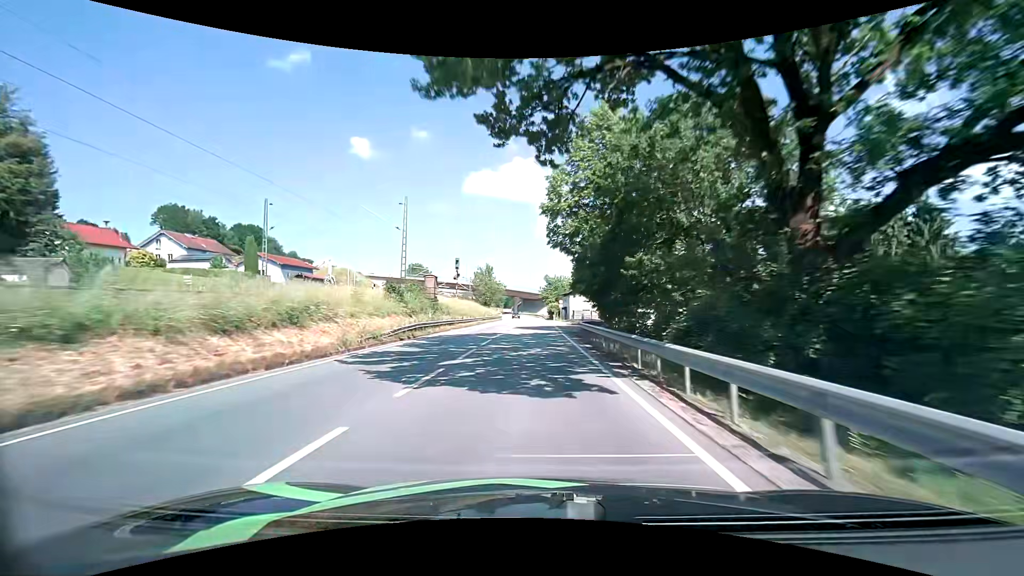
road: primary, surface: asphalt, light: Day
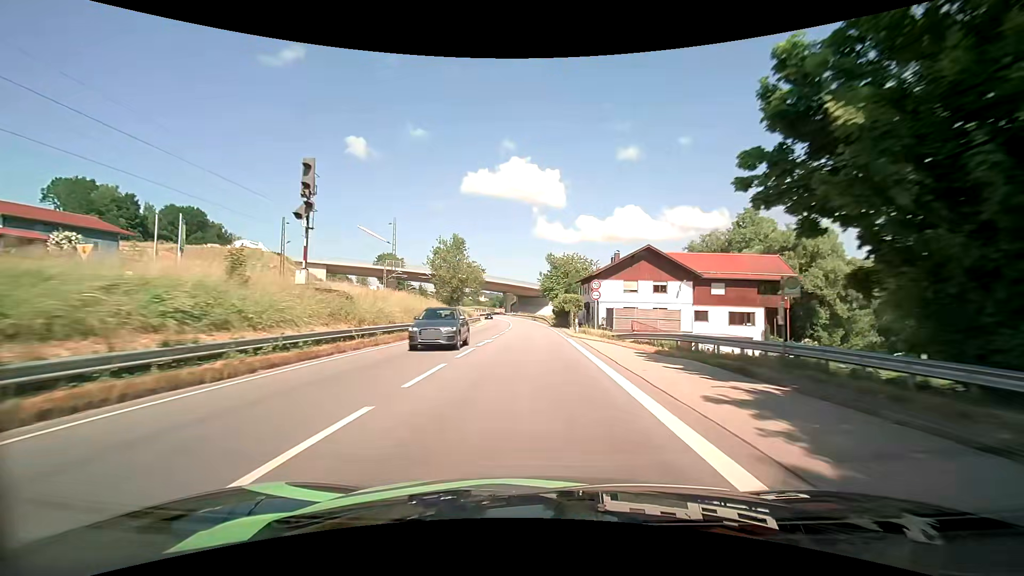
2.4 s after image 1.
(+0.1, +48.1) m; 0°
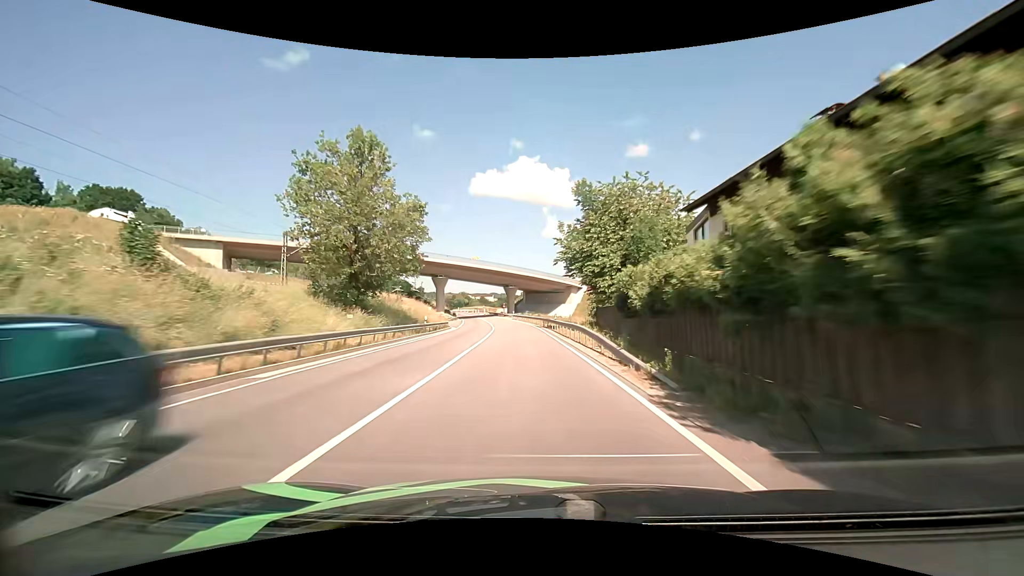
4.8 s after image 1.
(-0.2, +45.6) m; -1°
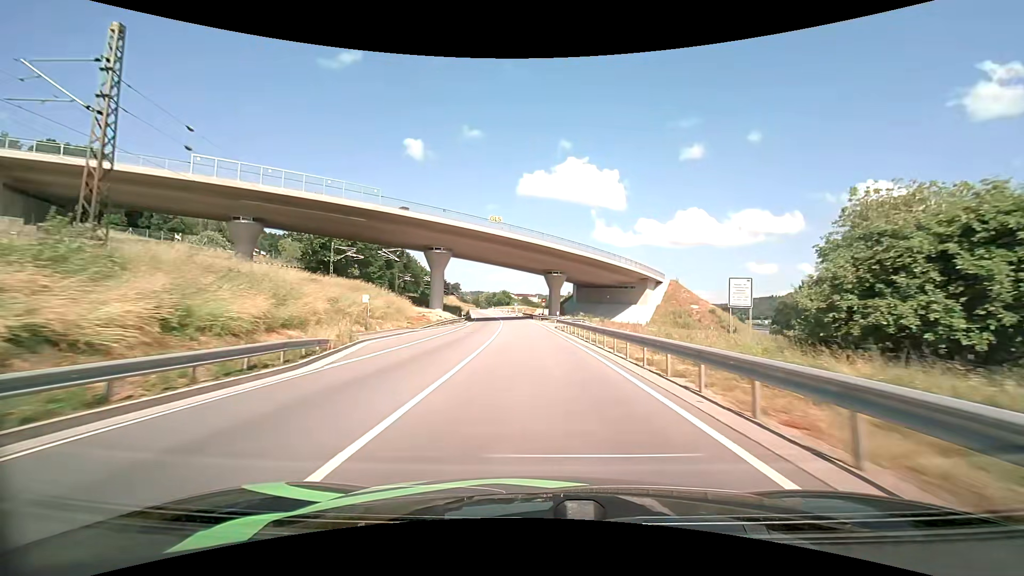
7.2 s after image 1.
(-2.1, +44.0) m; -5°
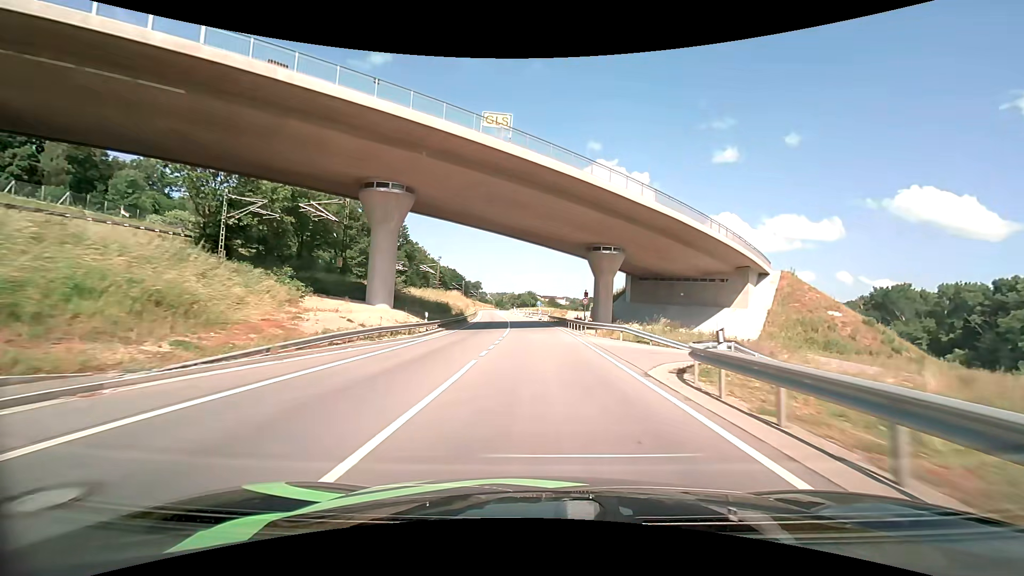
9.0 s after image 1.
(-0.9, +32.2) m; -3°
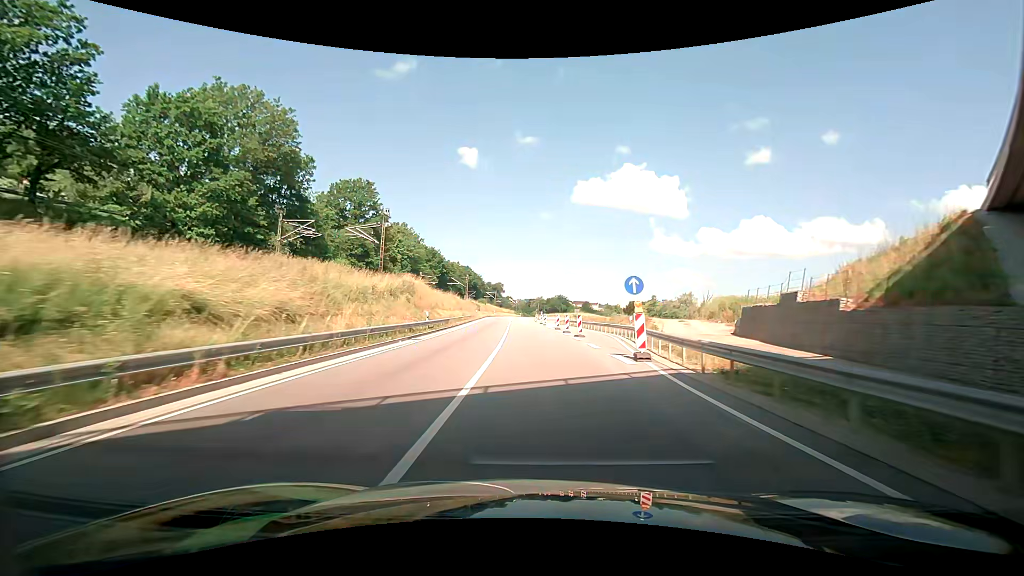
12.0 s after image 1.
(-1.3, +52.0) m; -3°
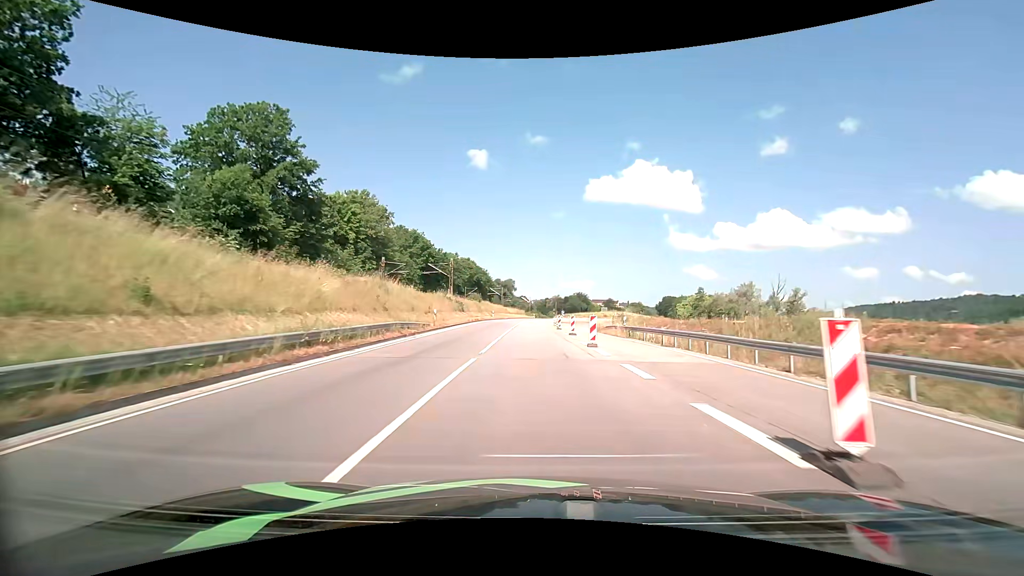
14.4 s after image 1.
(-0.7, +38.8) m; -2°
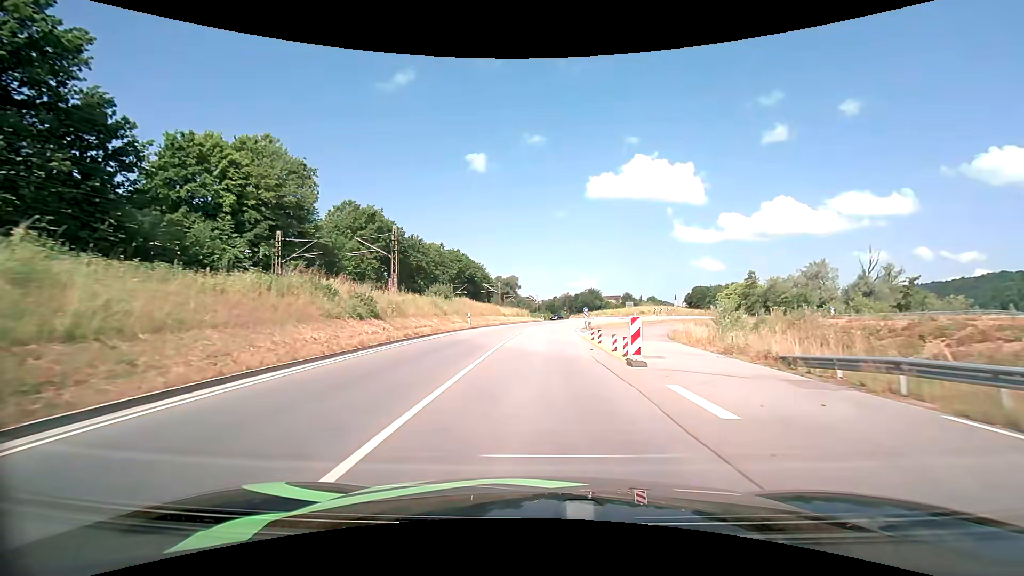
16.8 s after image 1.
(-0.2, +33.5) m; -1°
(0, +10) (0, +20) (0, +30) (+1, +40) (+3, +50) (+5, +59) (+10, +68) (+17, +76) (+25, +81) (+34, +86) m
